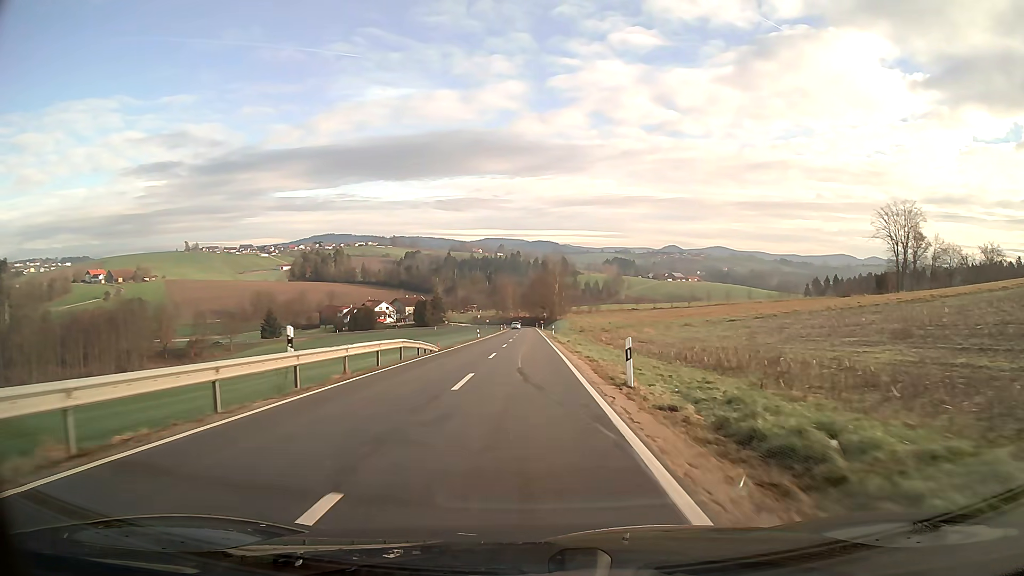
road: tertiary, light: Day
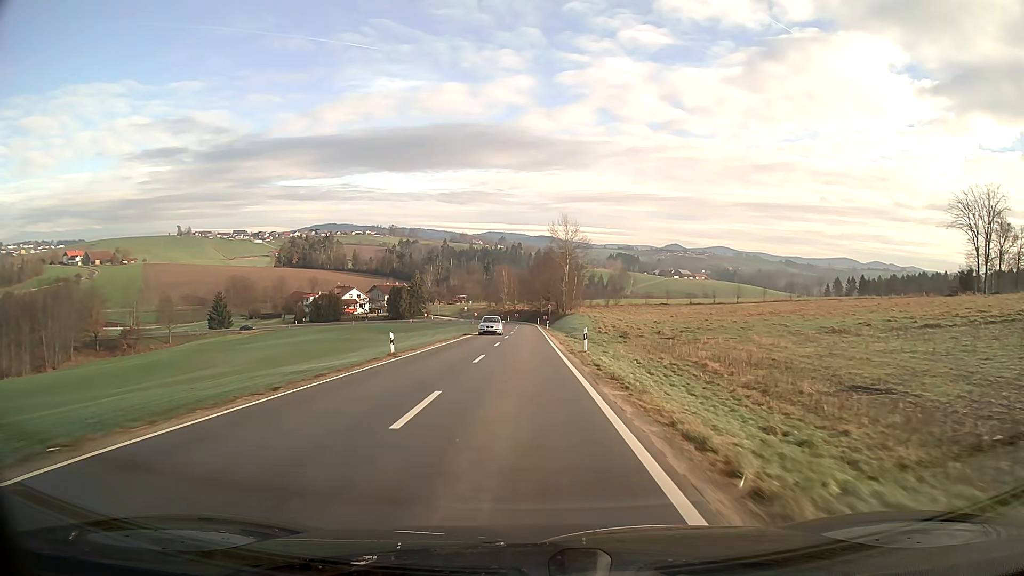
(0.0, +40.9) m; 0°
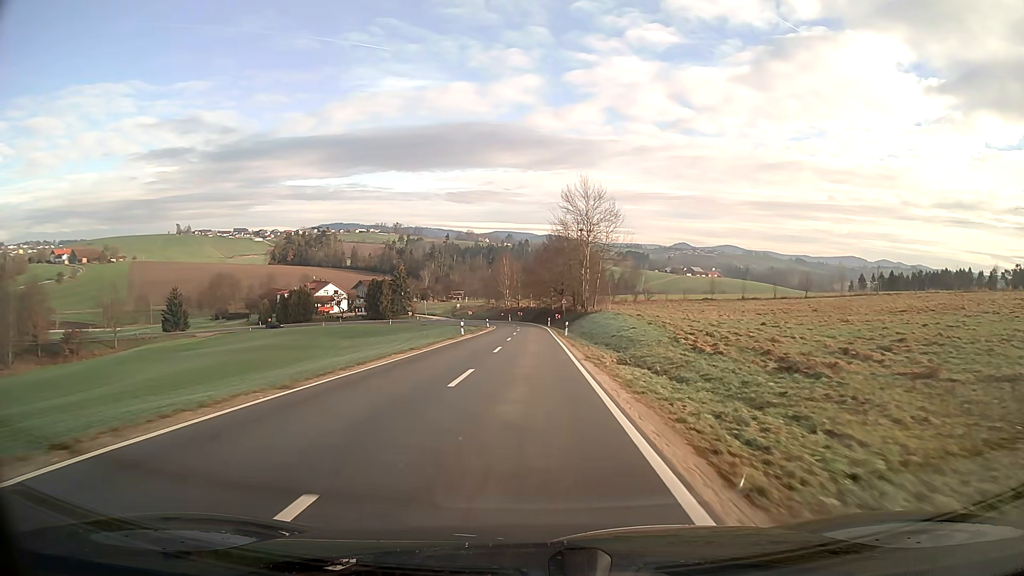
(-0.1, +31.0) m; -1°
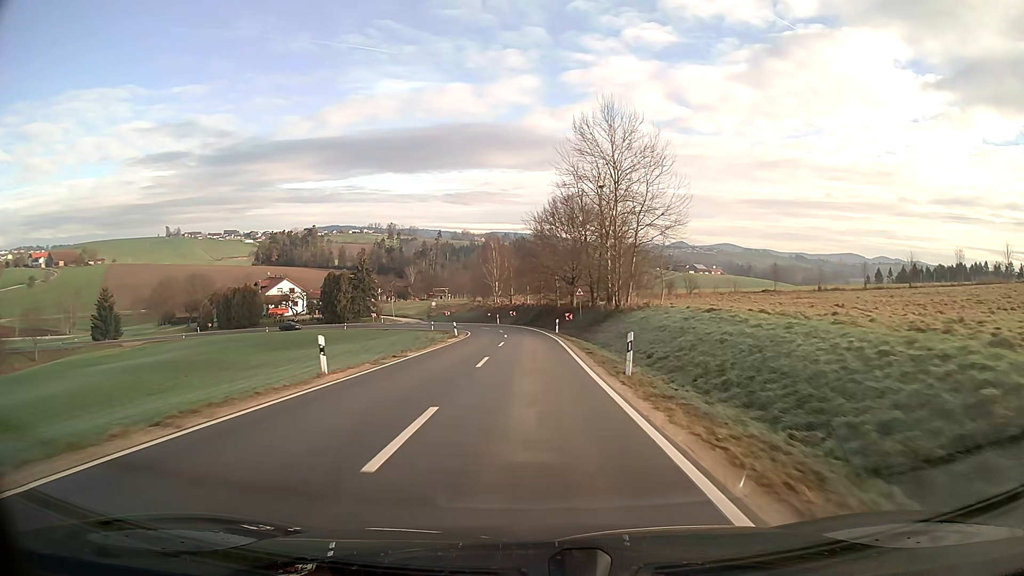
(0.0, +30.7) m; 0°
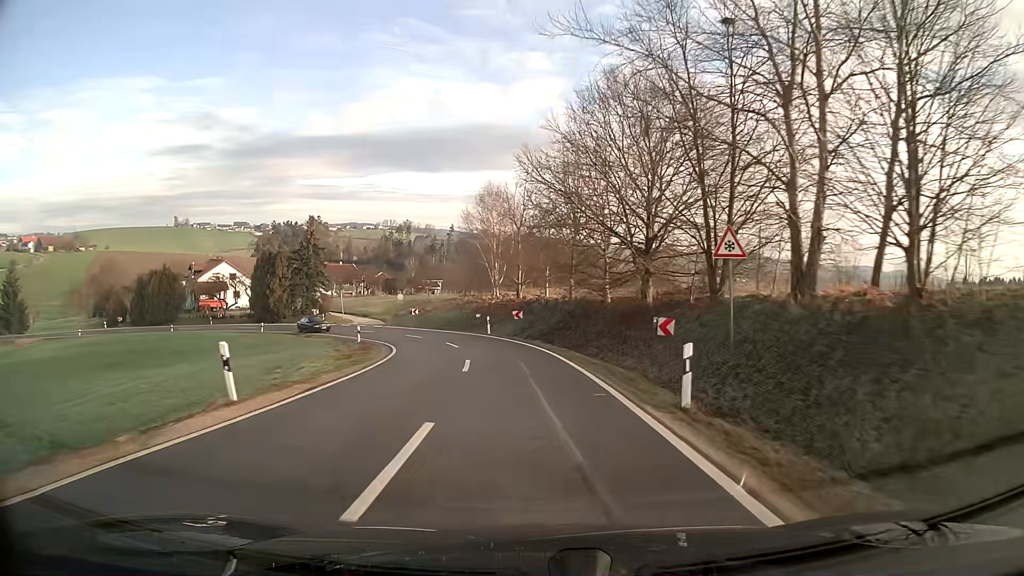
(-0.4, +36.8) m; -2°
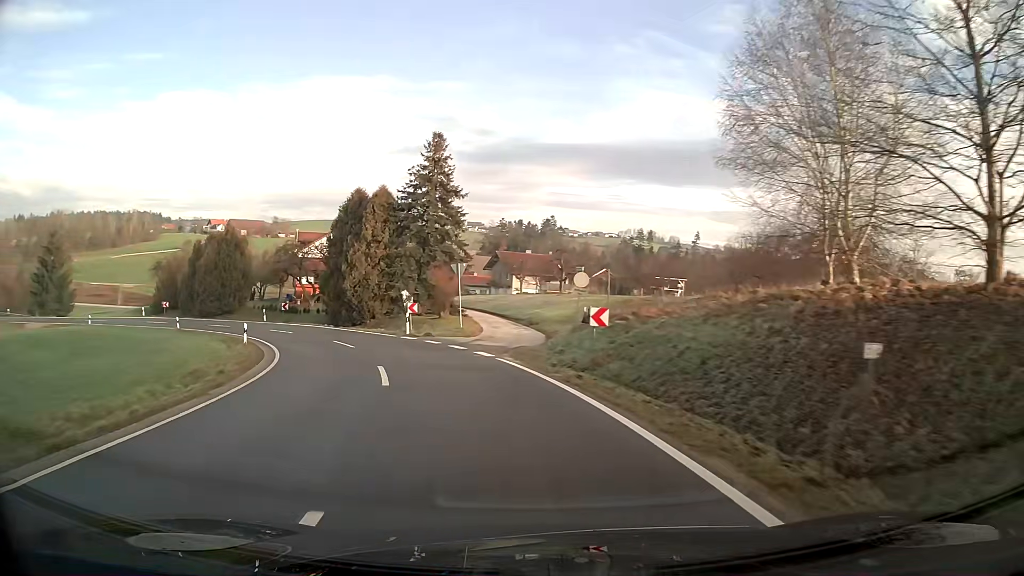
(-5.5, +39.7) m; -22°
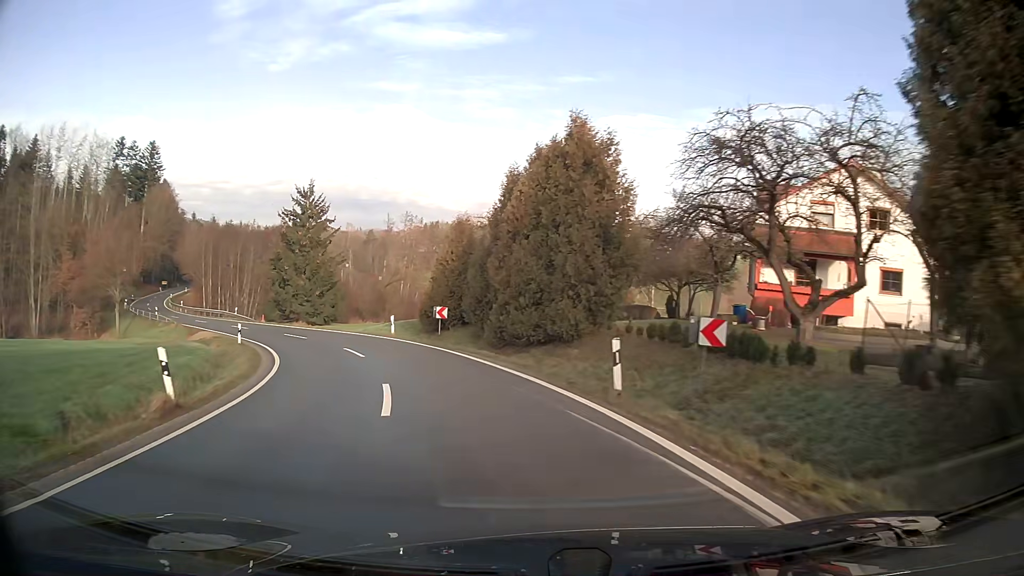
(-12.9, +37.3) m; -39°
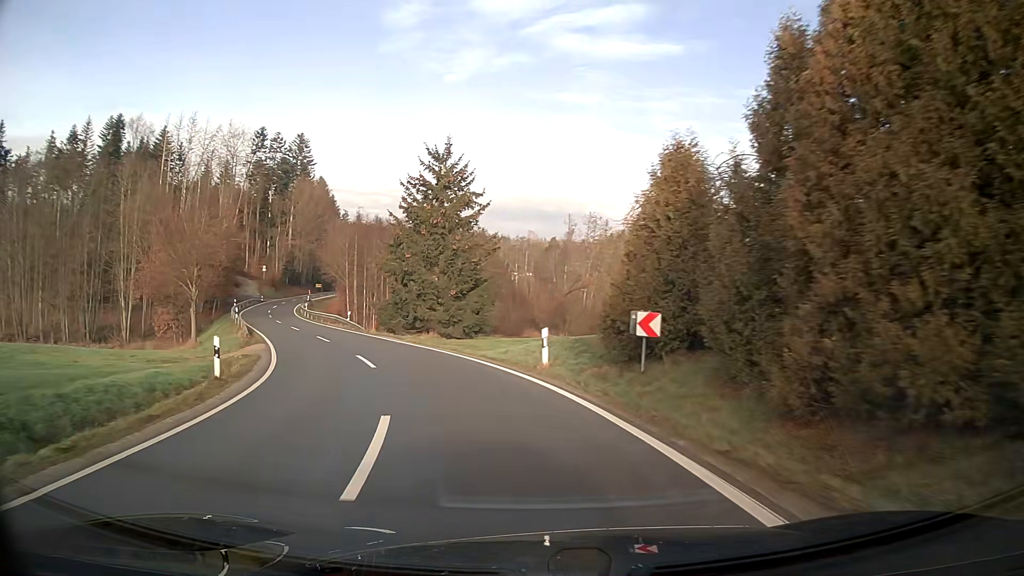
(-2.3, +16.3) m; -16°
